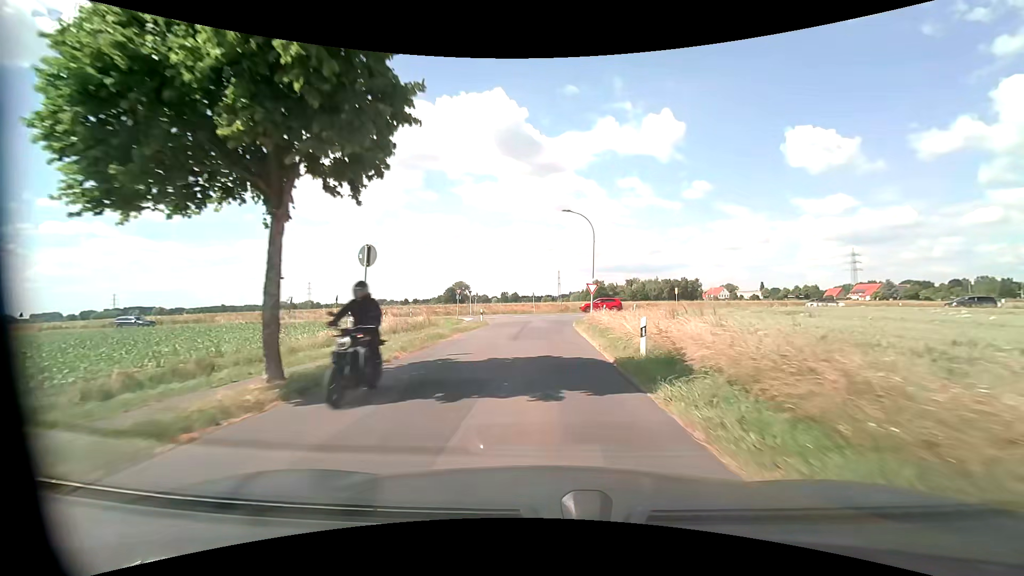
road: residential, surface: asphalt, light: Day
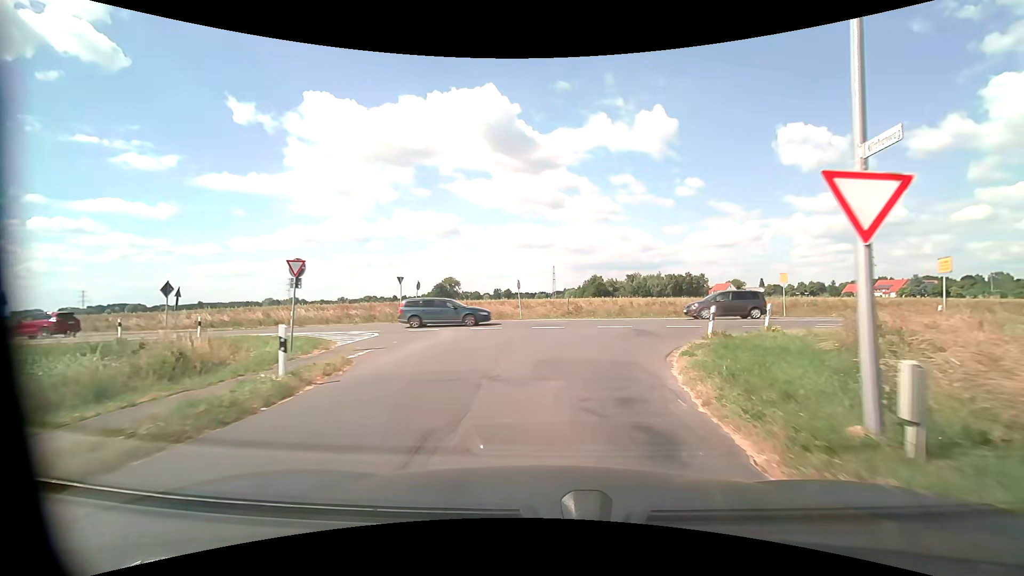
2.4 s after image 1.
(-0.3, +27.5) m; 0°
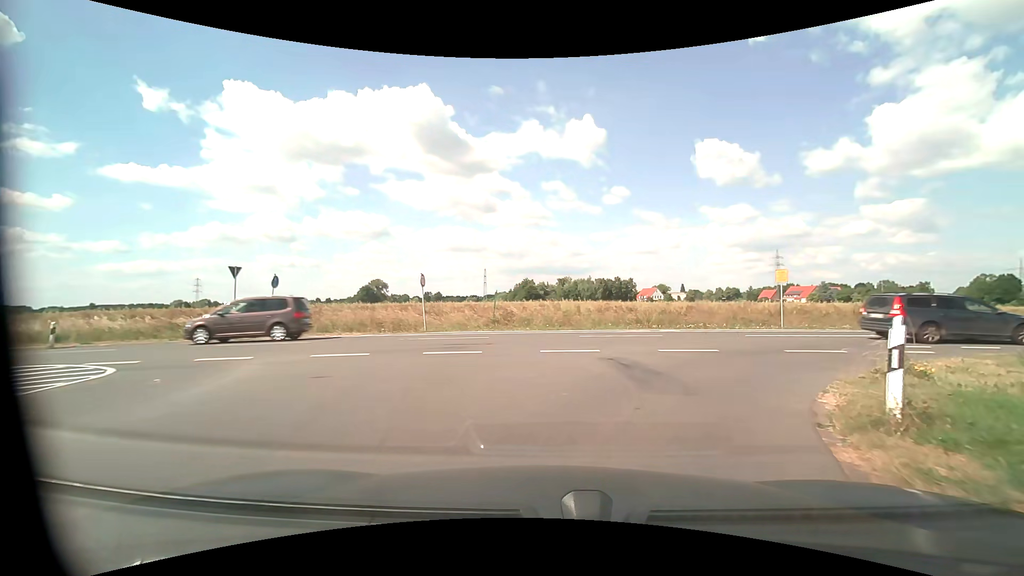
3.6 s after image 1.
(+0.5, +10.0) m; +9°
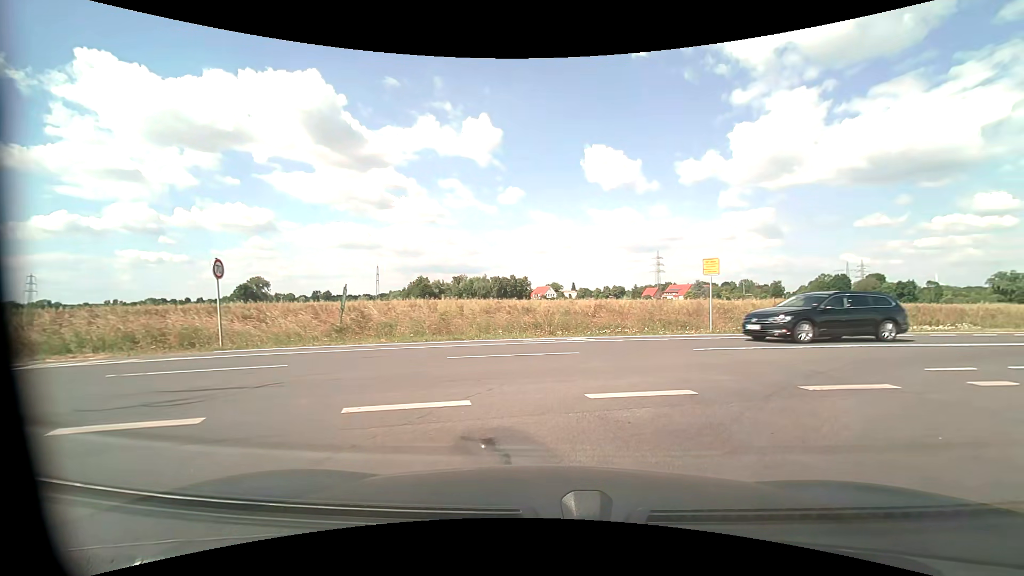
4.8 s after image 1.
(+0.4, +6.5) m; +10°
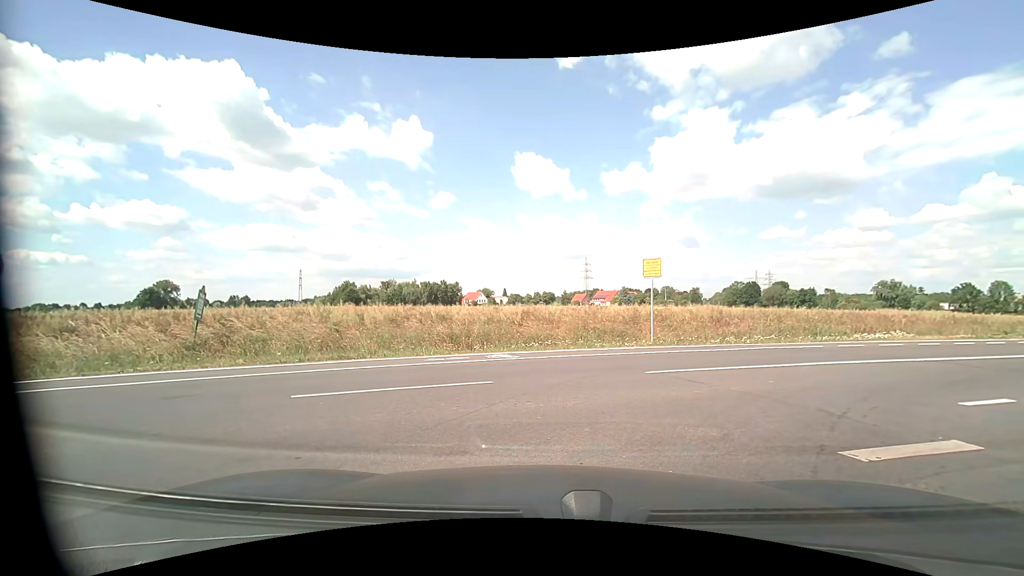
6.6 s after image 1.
(+0.2, +2.9) m; +6°
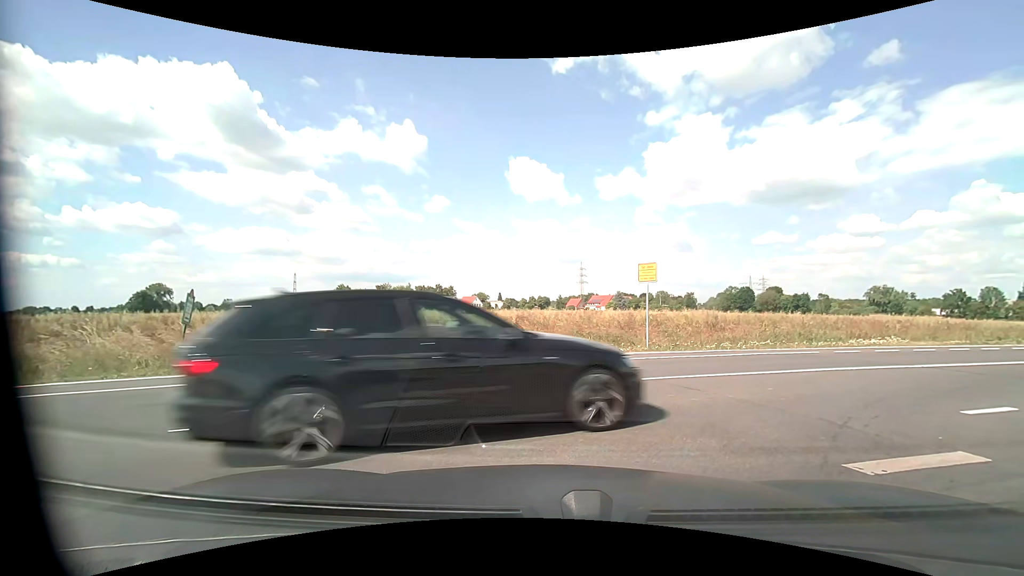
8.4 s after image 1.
(0.0, +0.3) m; 0°
(+4, +9) (+13, +14) (+22, +18) (+31, +22) (+40, +26) (+49, +30) (+58, +34) (+68, +38) (+77, +42) (+86, +46) m
